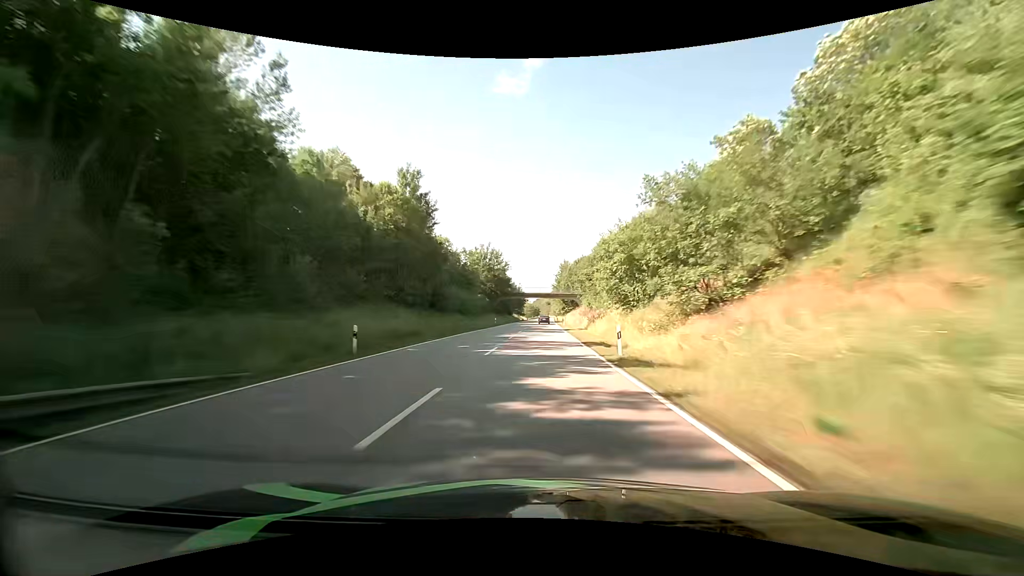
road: primary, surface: asphalt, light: Day
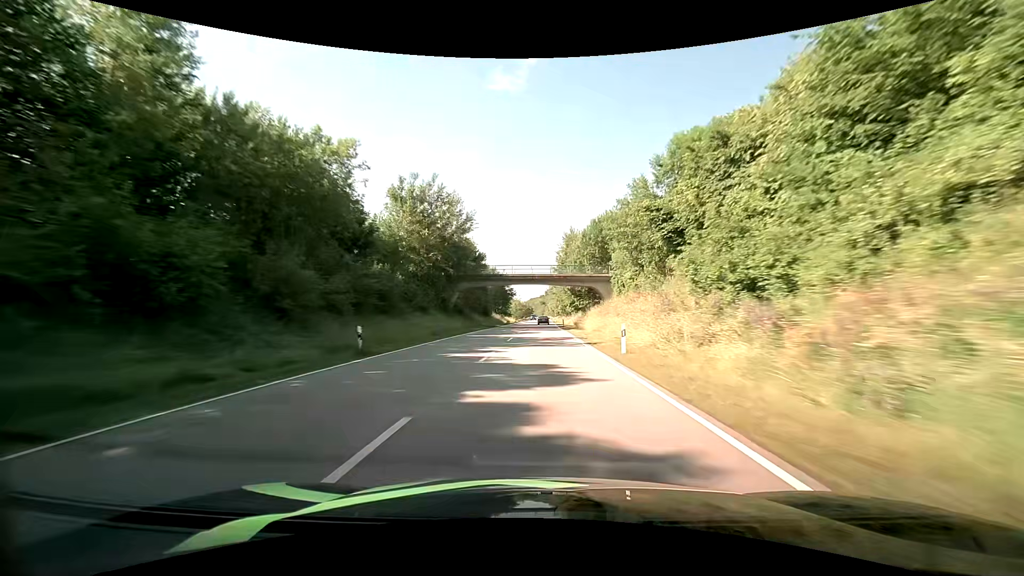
(+0.3, +50.1) m; +1°
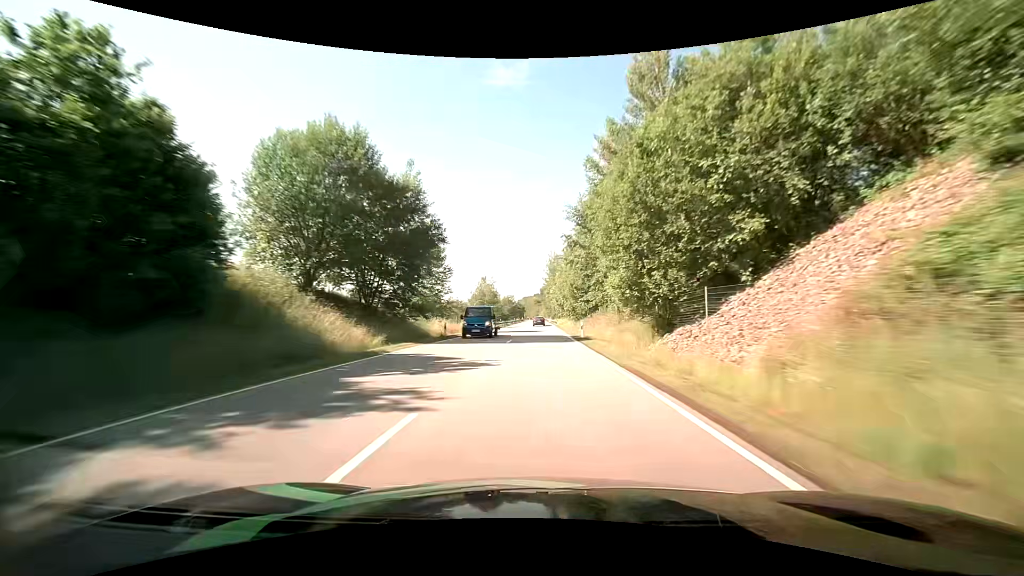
(+0.7, +82.9) m; 0°
(0, +10) (0, +20) (0, +30) (0, +40) (0, +50) (0, +60) (0, +70) (0, +80) (0, +90) (0, +100) m
